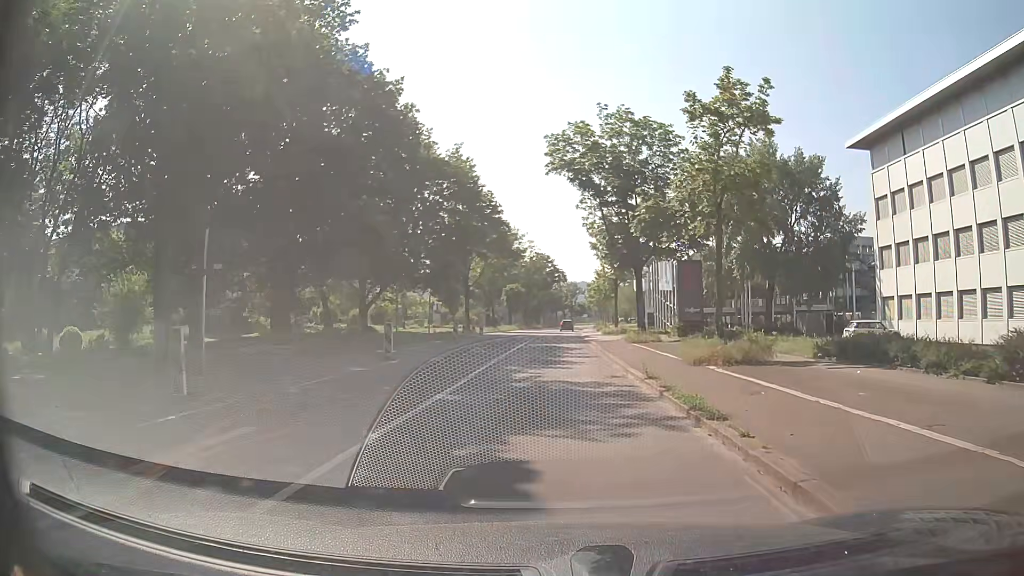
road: tertiary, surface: asphalt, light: Day
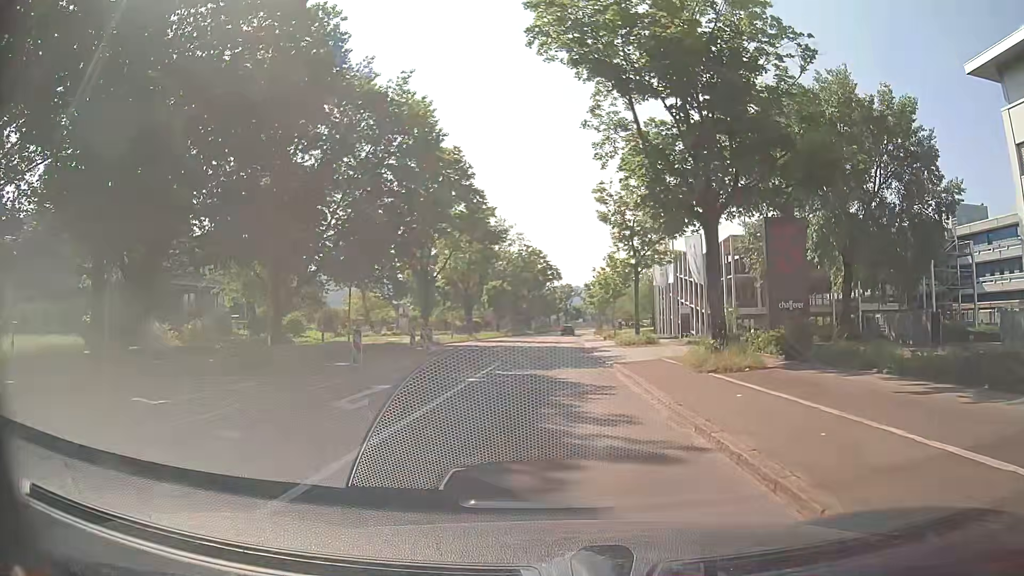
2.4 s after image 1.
(-0.1, +18.0) m; -1°
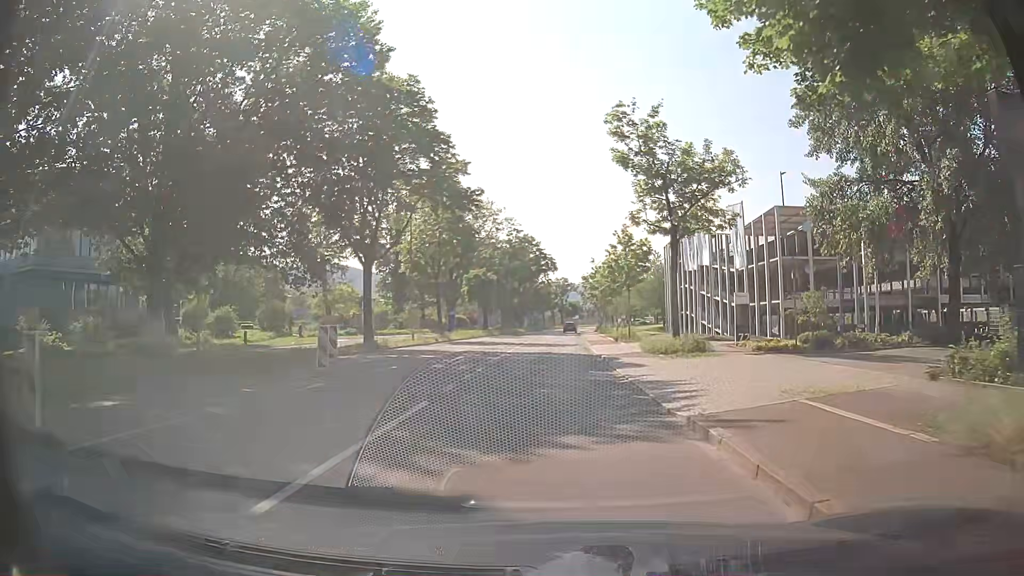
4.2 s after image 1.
(+0.2, +13.5) m; +1°
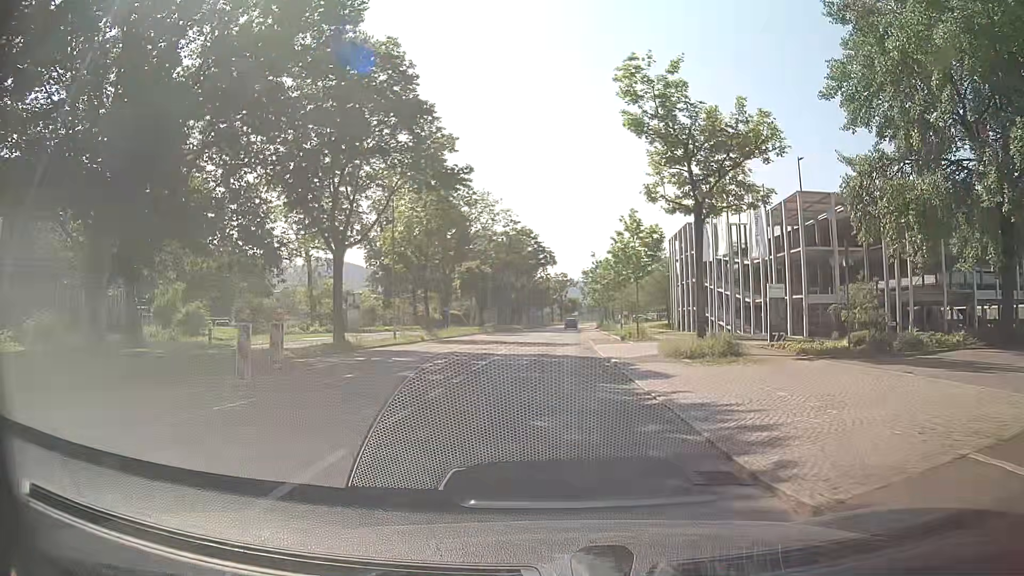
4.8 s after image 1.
(0.0, +4.5) m; +1°
